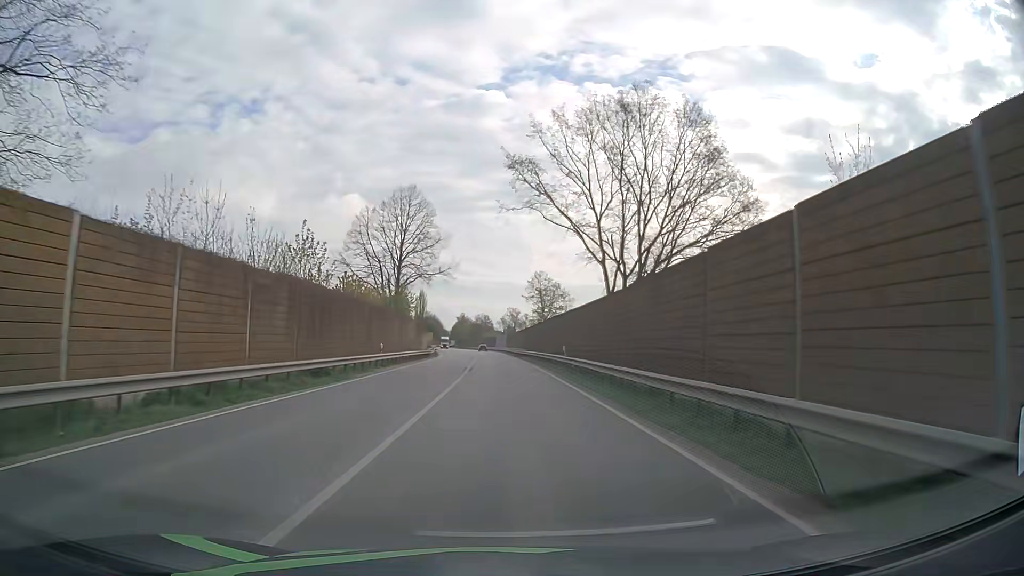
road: primary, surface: asphalt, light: Day
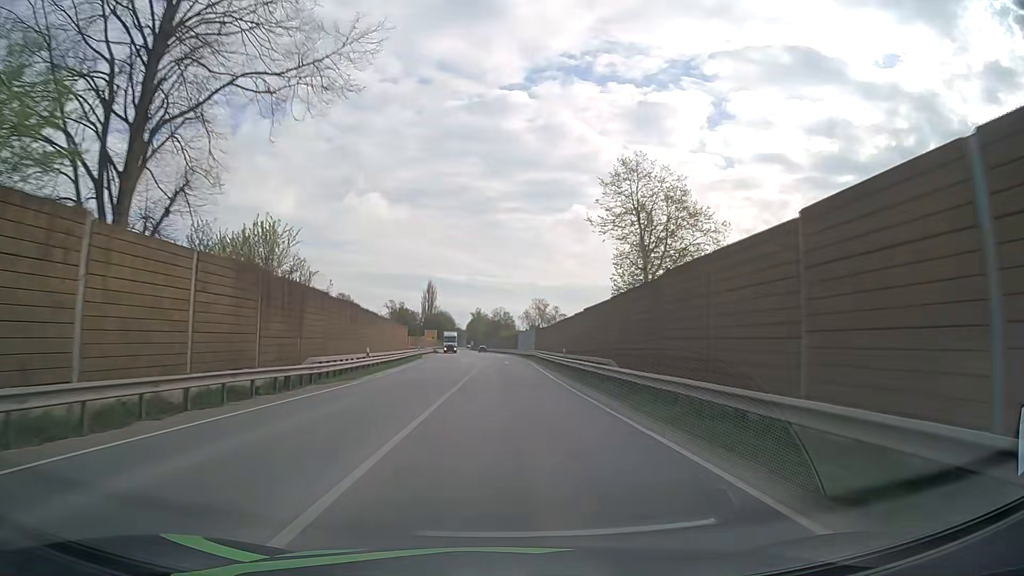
(-0.6, +50.0) m; -2°
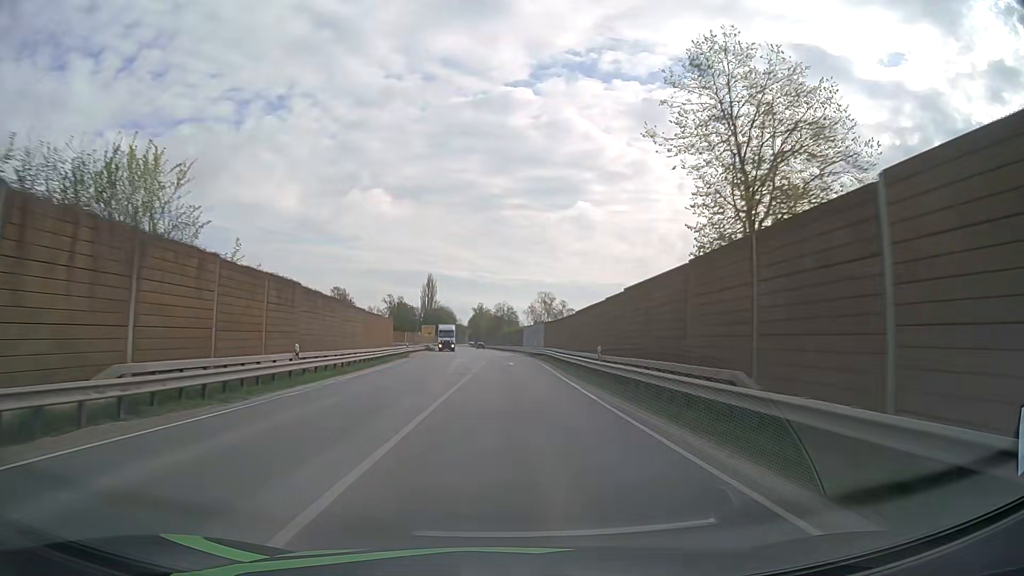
(0.0, +12.8) m; 0°
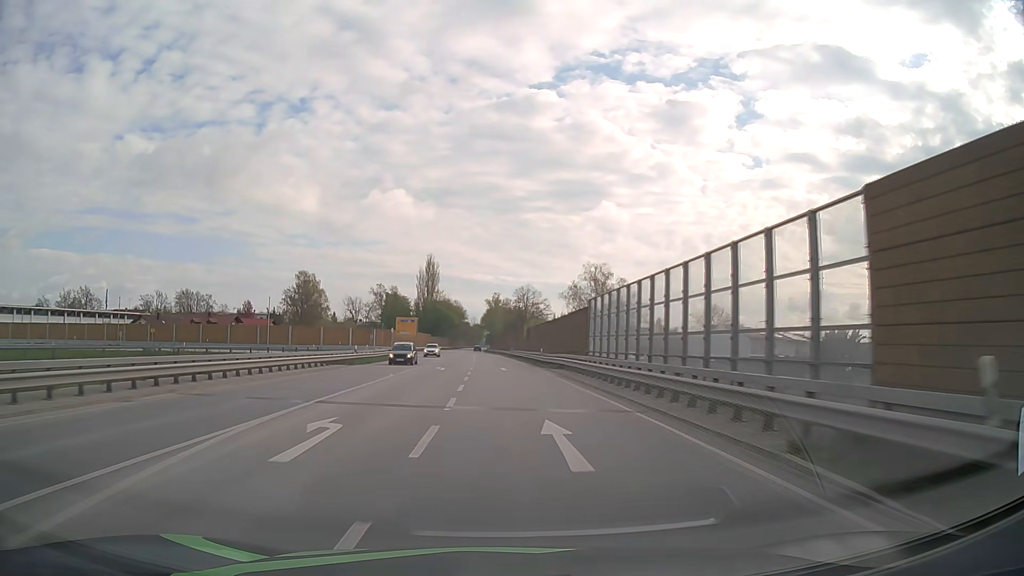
(-0.6, +64.3) m; -2°
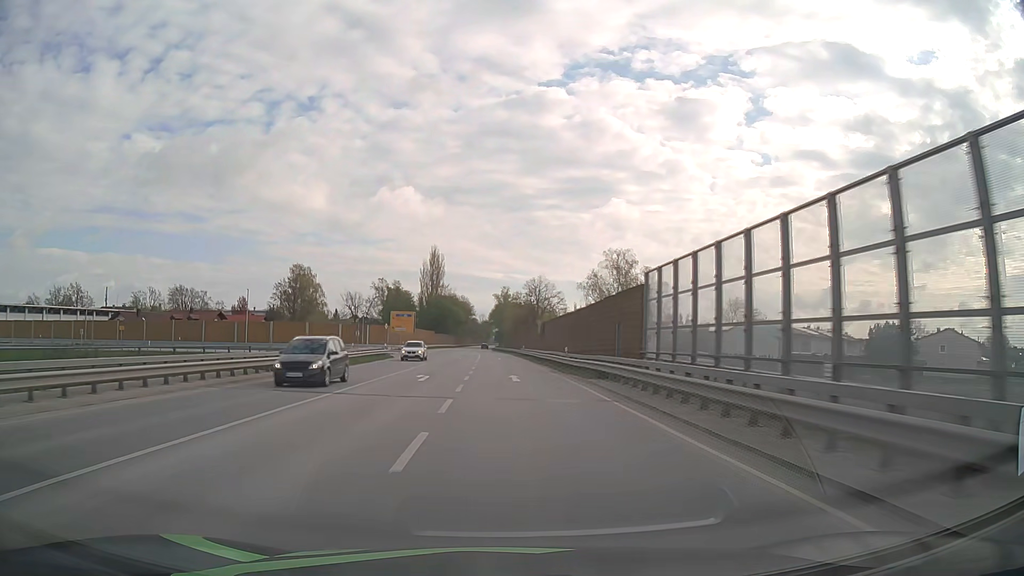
(-0.1, +12.9) m; -1°
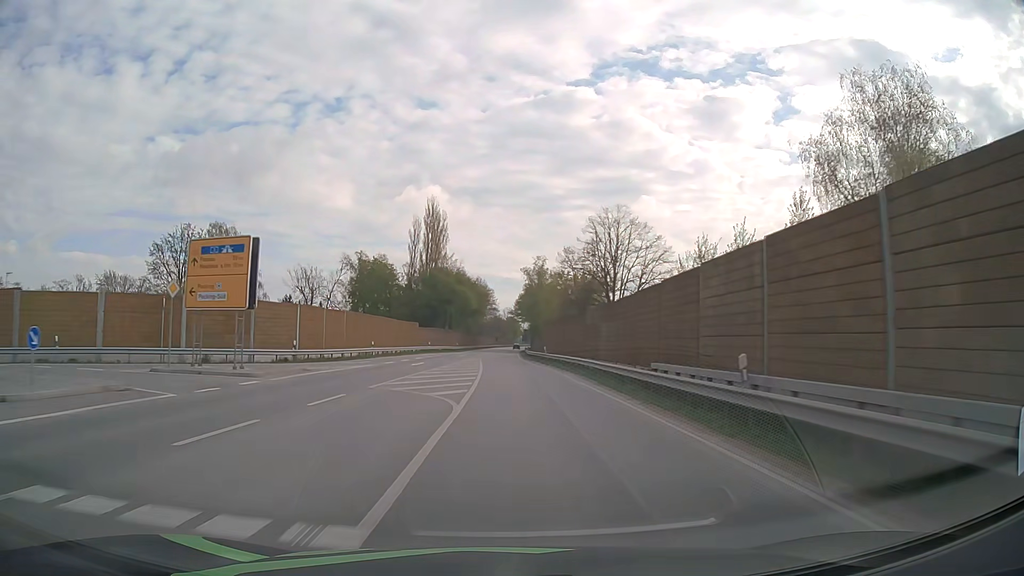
(-1.4, +64.7) m; -2°
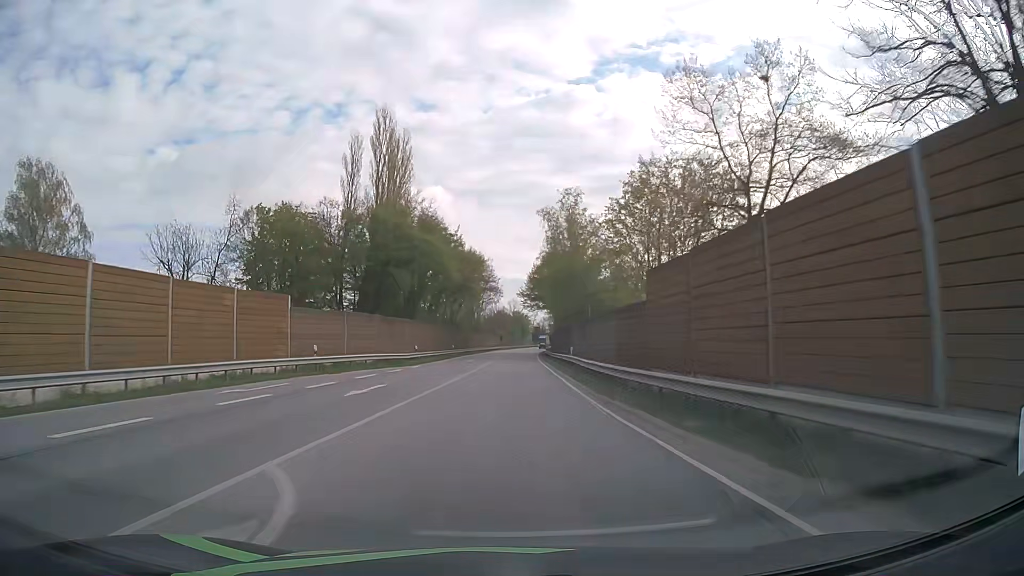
(-0.3, +52.1) m; 0°
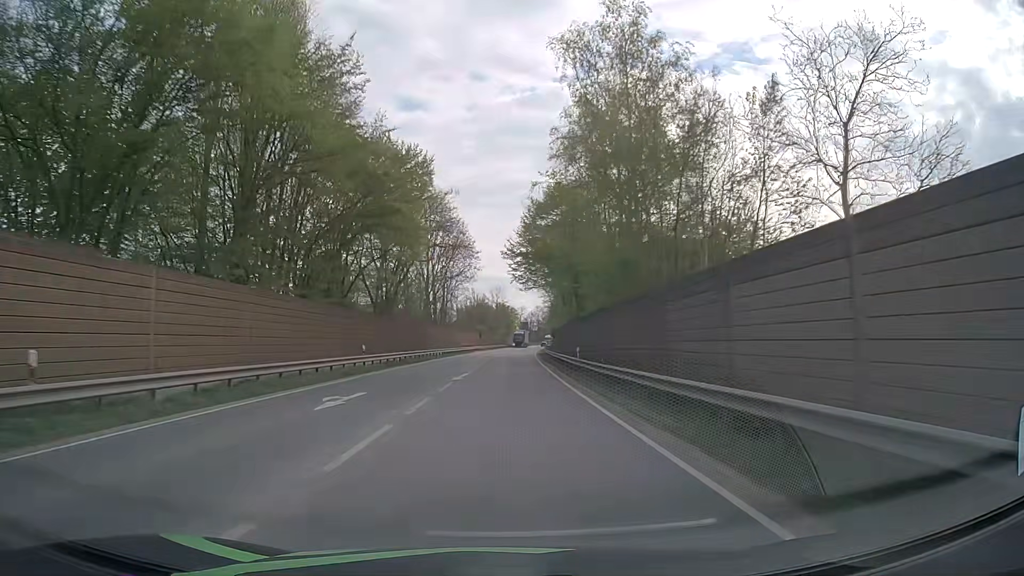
(+0.4, +39.5) m; +1°
(0, +10) (0, +20) (0, +30) (0, +40) (0, +50) (+1, +60) (+1, +70) (+1, +80) (+2, +90) (+2, +100) m
